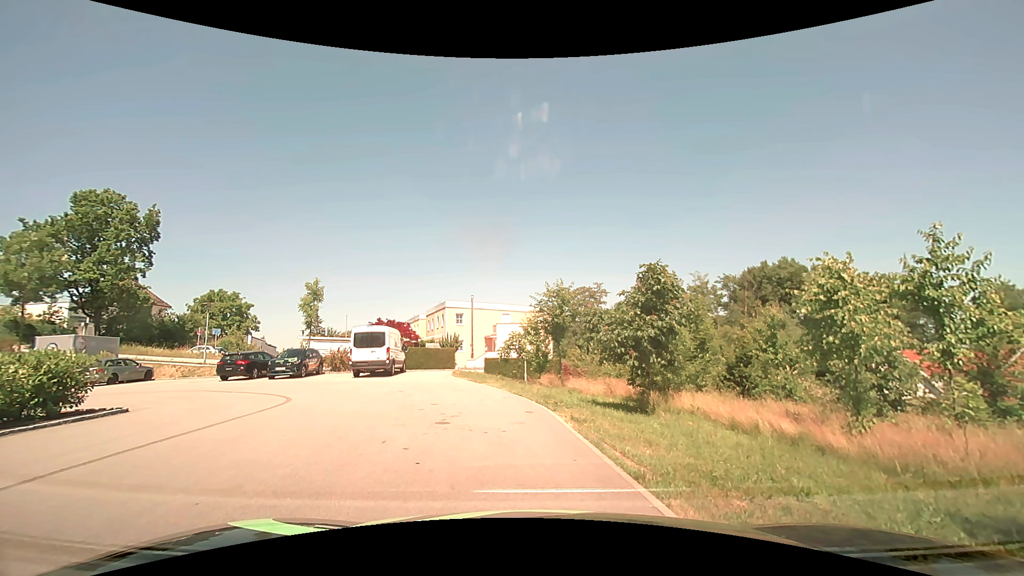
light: Day
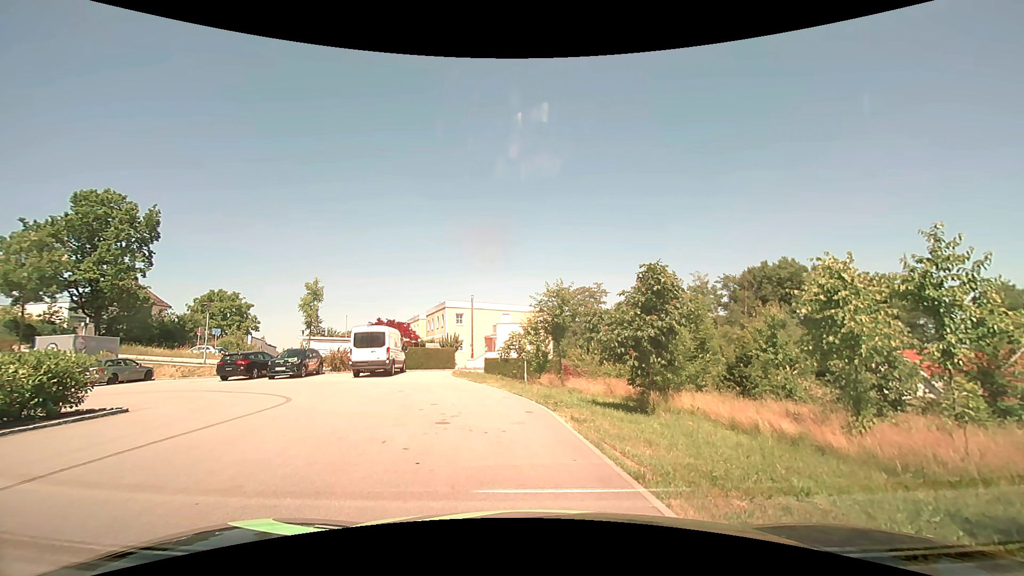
(0.0, 0.0) m; 0°
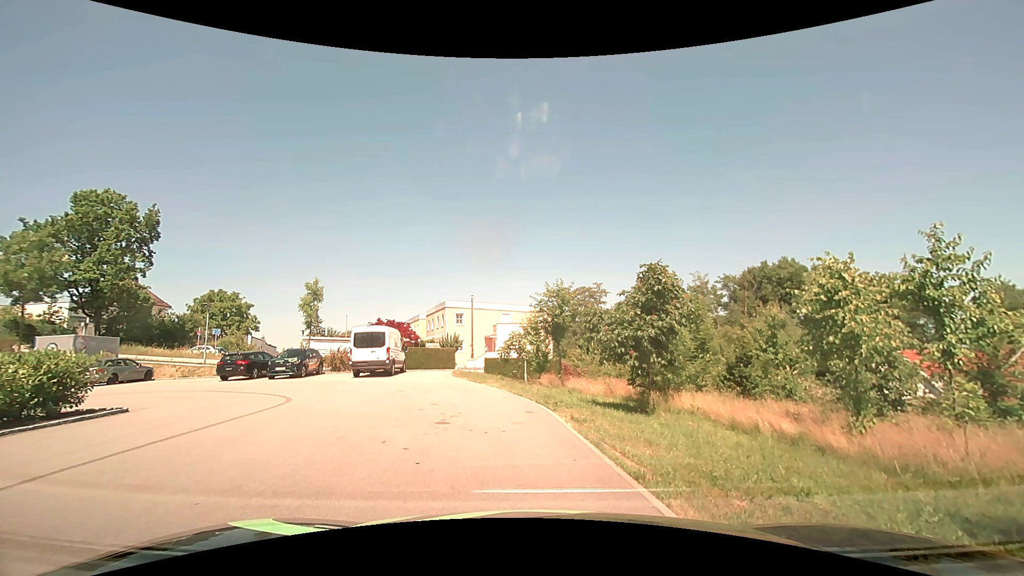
(0.0, 0.0) m; 0°
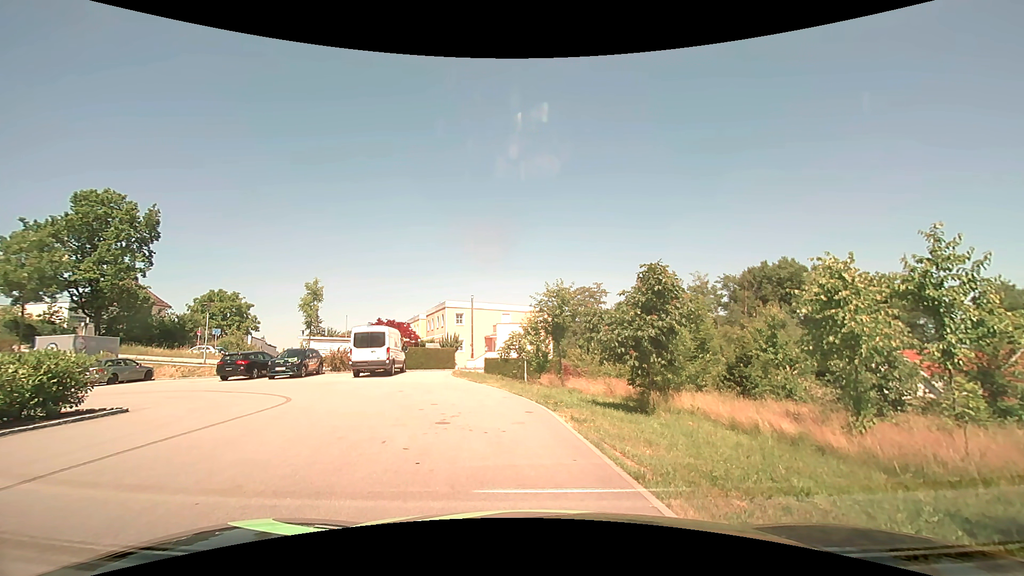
(0.0, 0.0) m; 0°
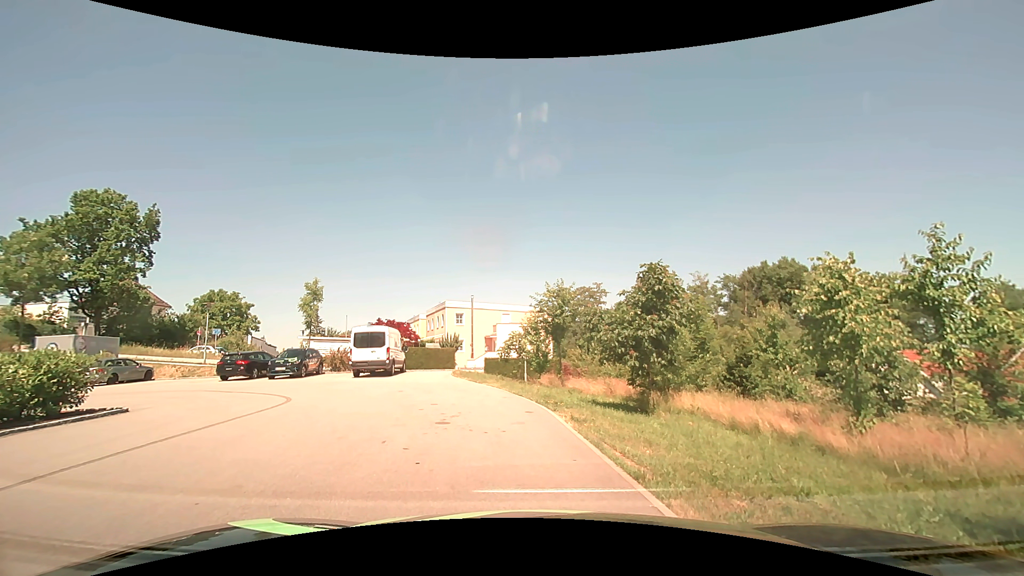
(0.0, 0.0) m; 0°
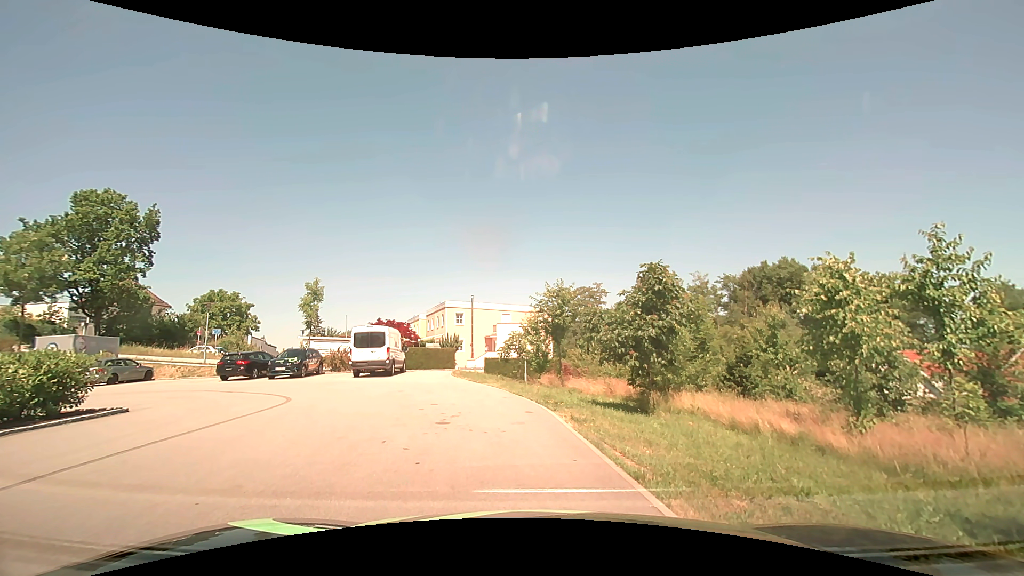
(0.0, 0.0) m; 0°
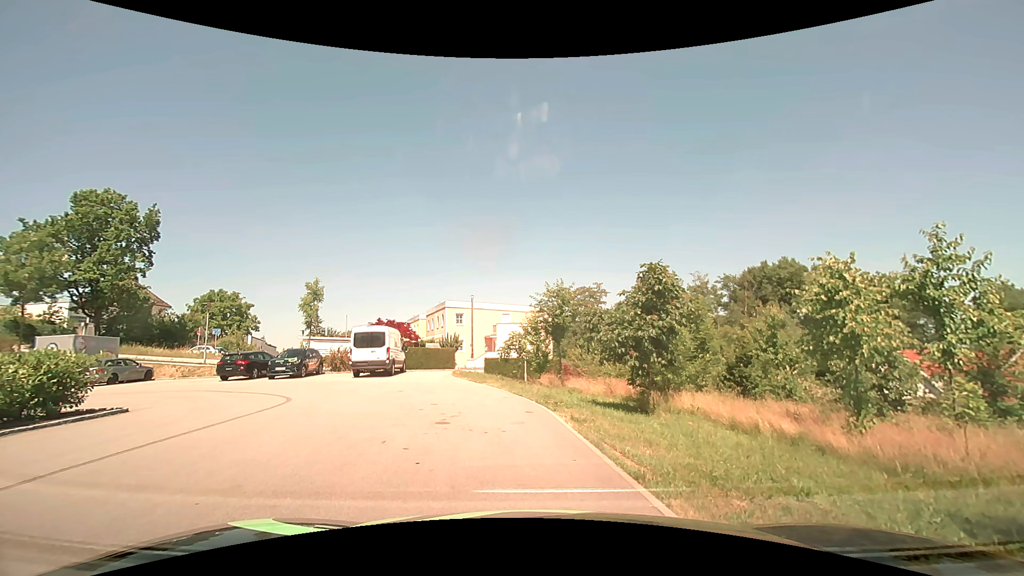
(0.0, 0.0) m; 0°
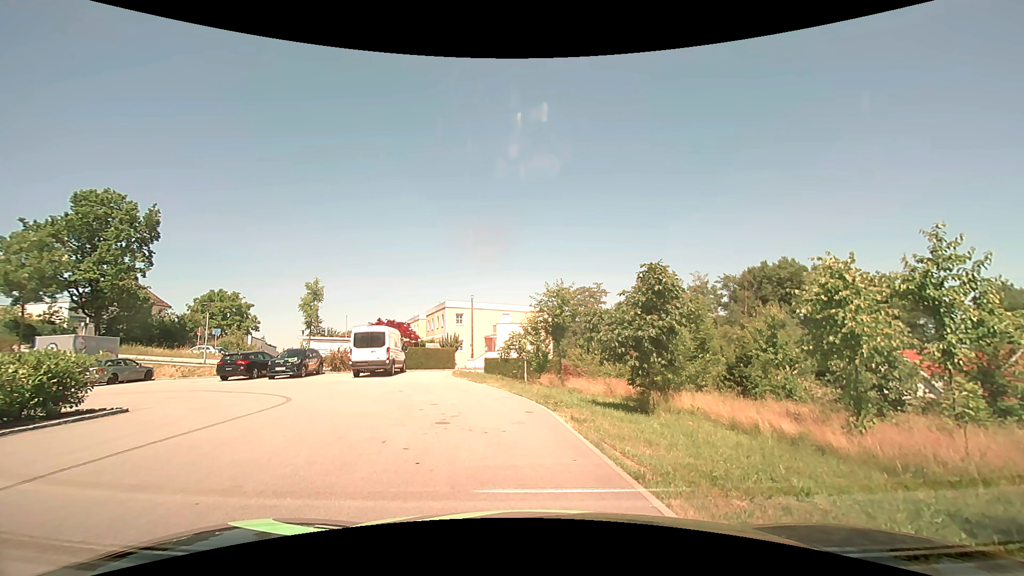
(0.0, 0.0) m; 0°
